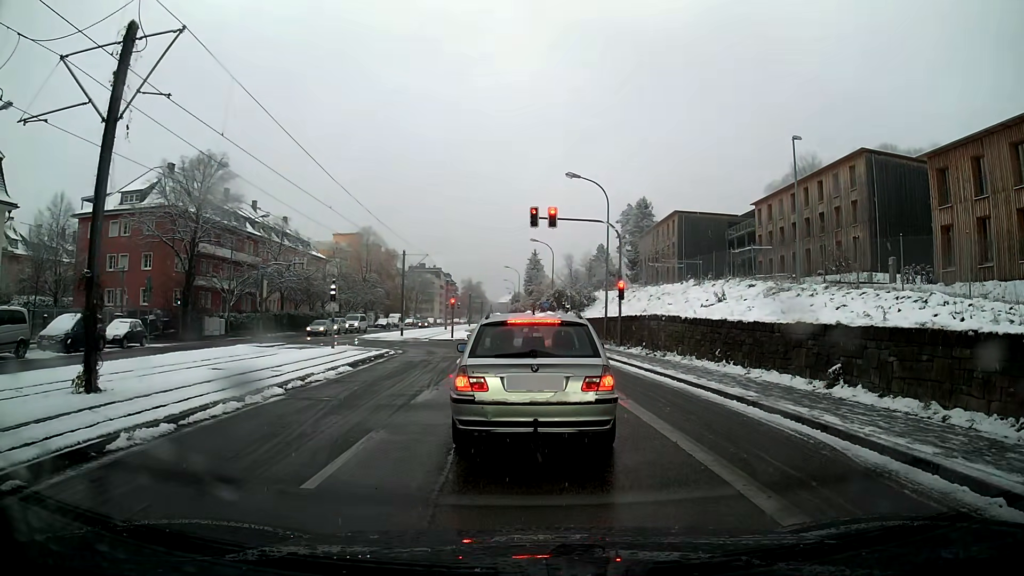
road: secondary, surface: asphalt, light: Day
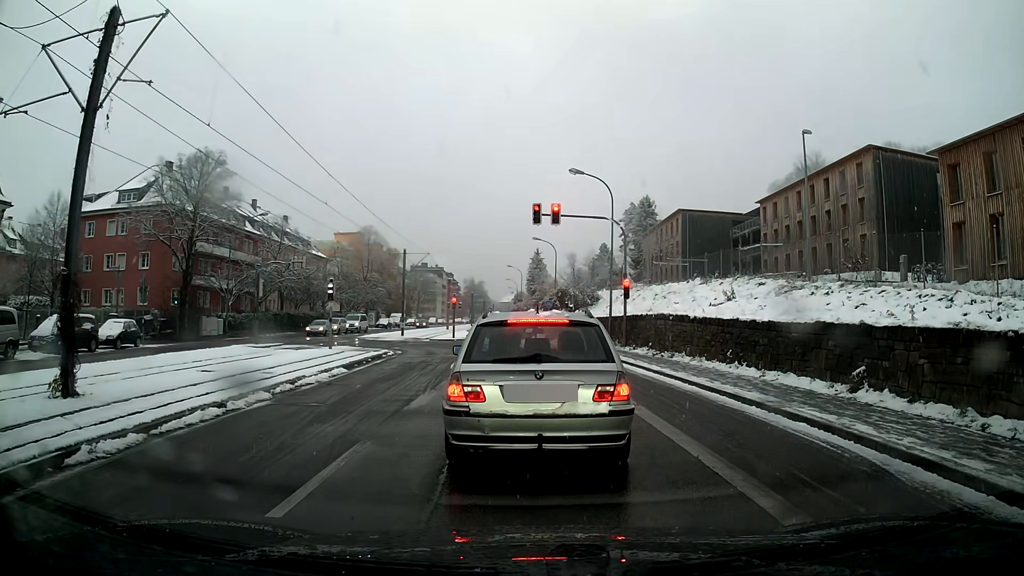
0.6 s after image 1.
(0.0, +0.8) m; 0°
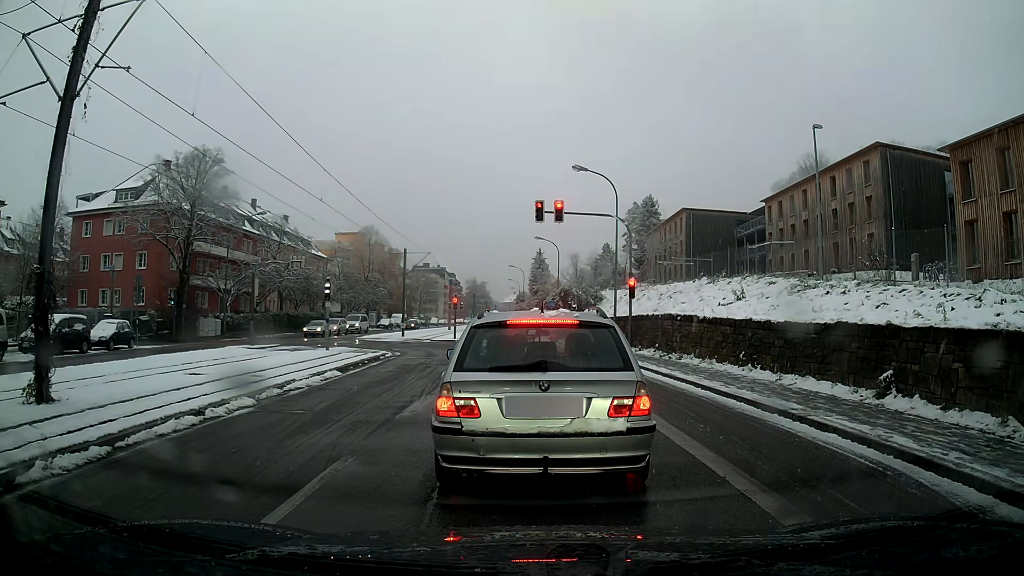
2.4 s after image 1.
(0.0, +0.8) m; 0°
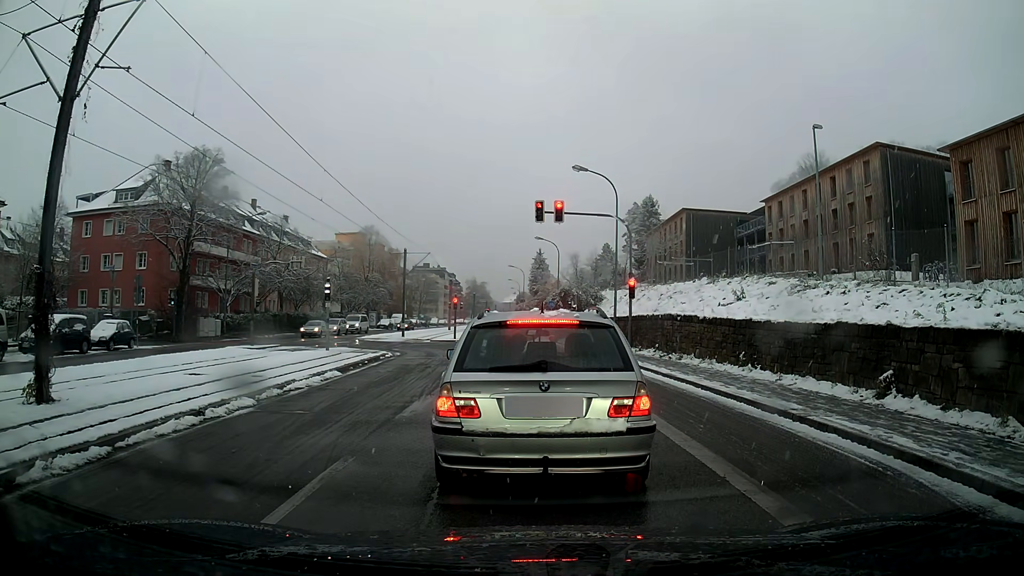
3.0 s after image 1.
(0.0, 0.0) m; 0°
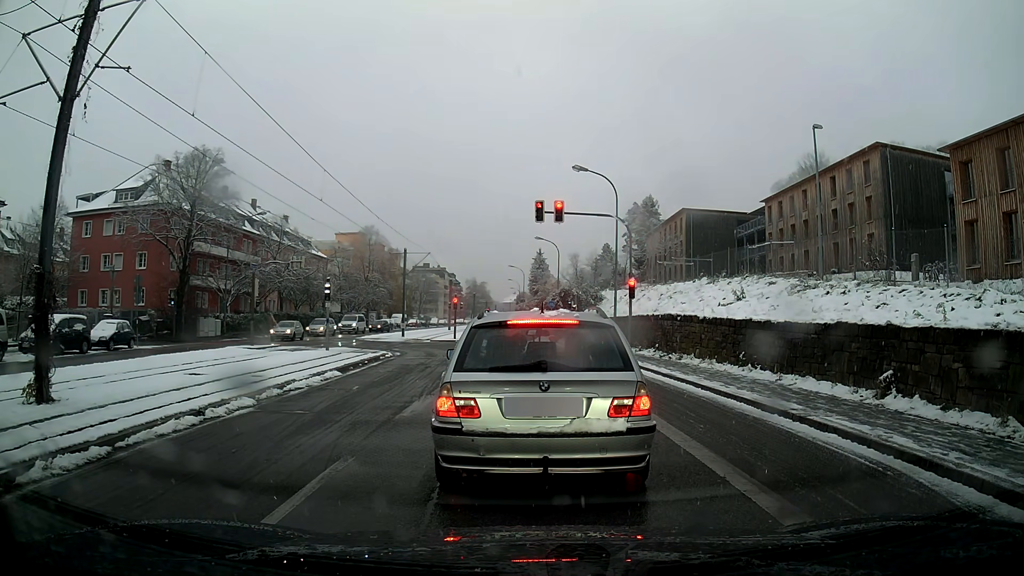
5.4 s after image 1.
(0.0, 0.0) m; 0°
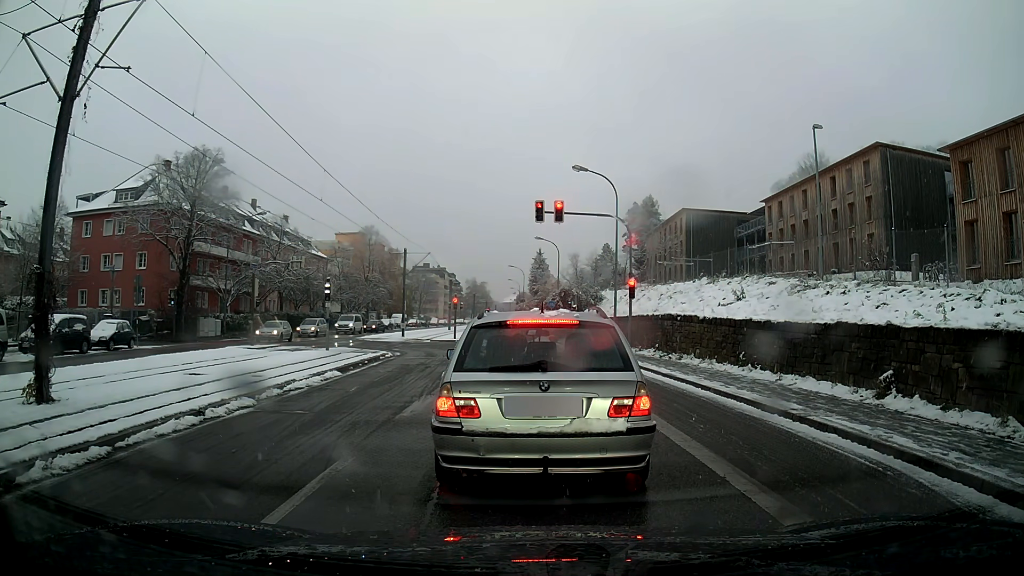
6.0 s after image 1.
(0.0, 0.0) m; 0°
